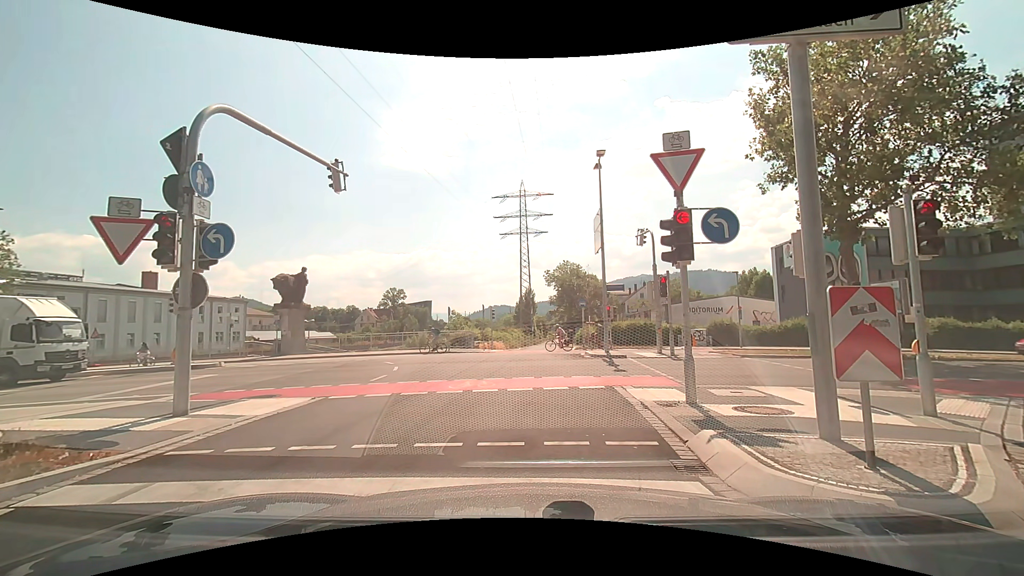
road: trunk_link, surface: asphalt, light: Day
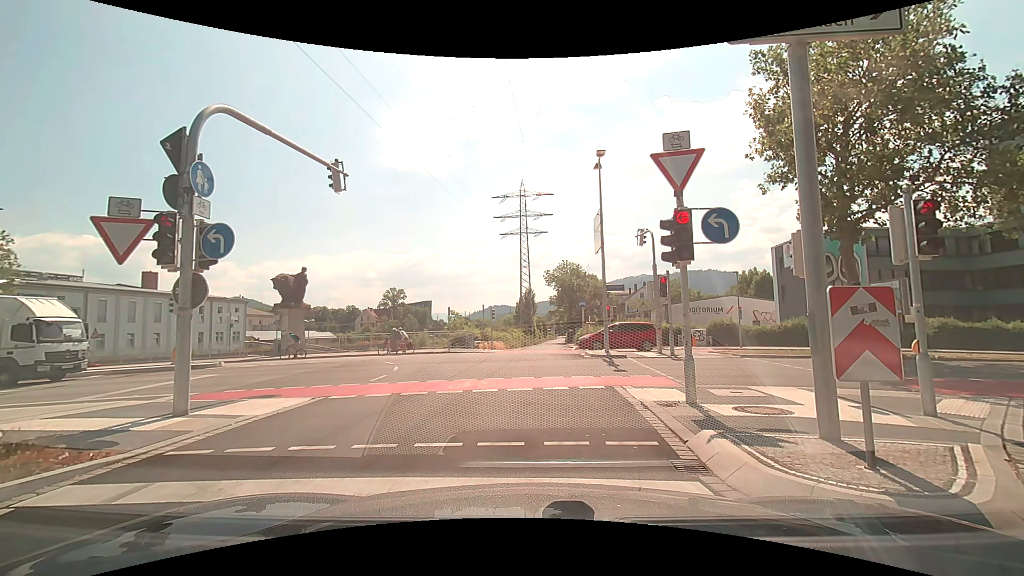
(0.0, 0.0) m; 0°
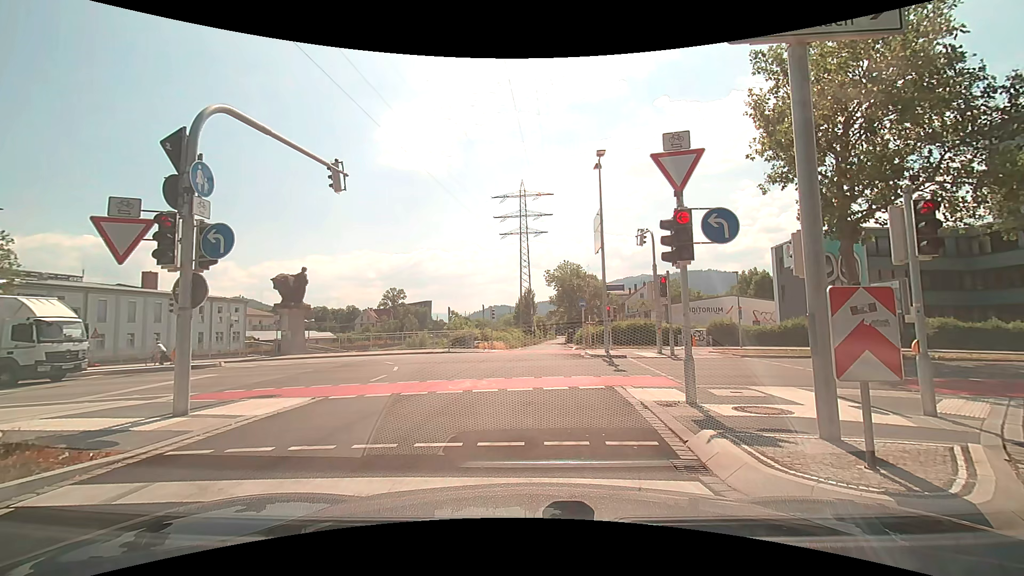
(0.0, 0.0) m; 0°
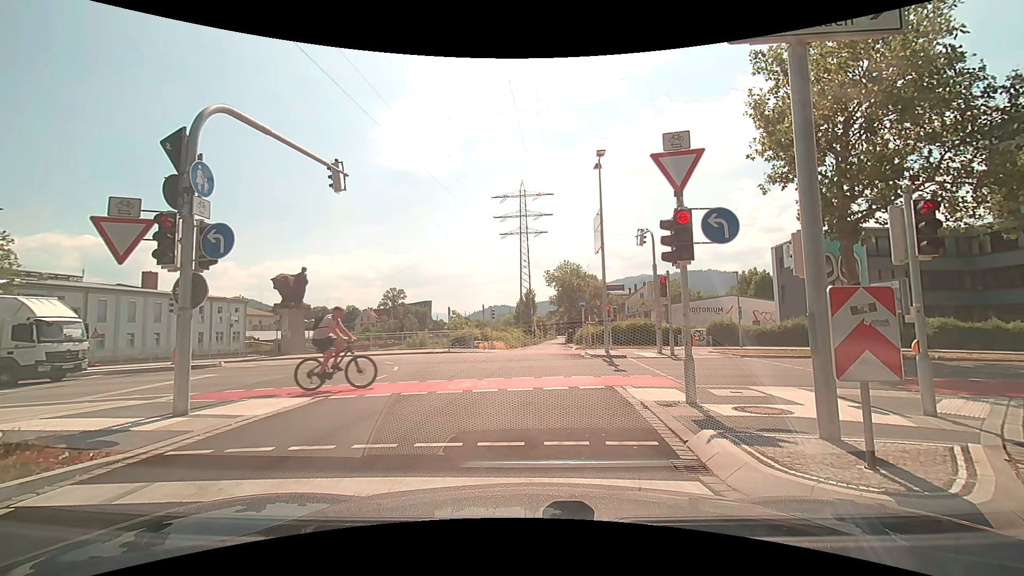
(0.0, 0.0) m; 0°
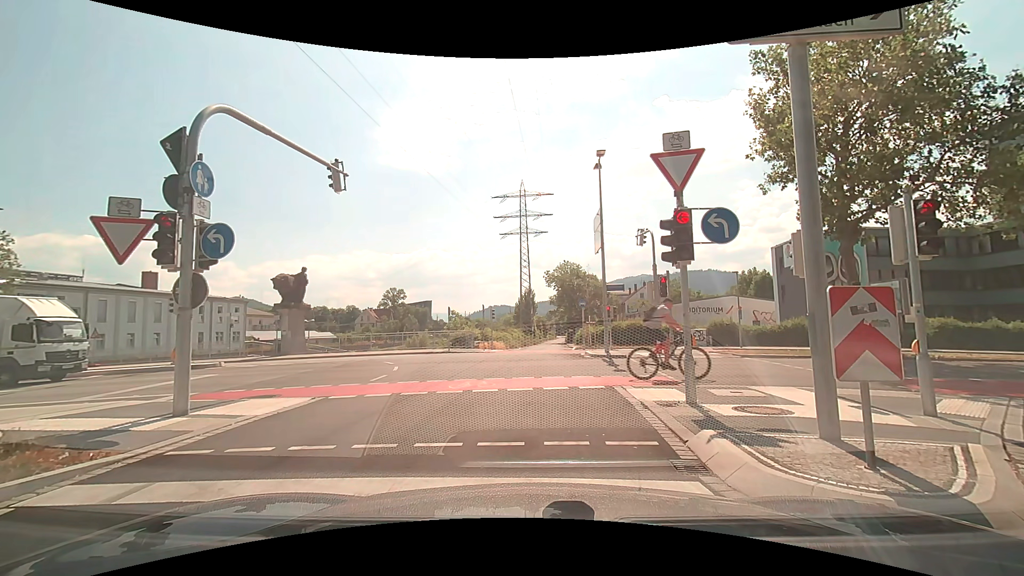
(0.0, 0.0) m; 0°
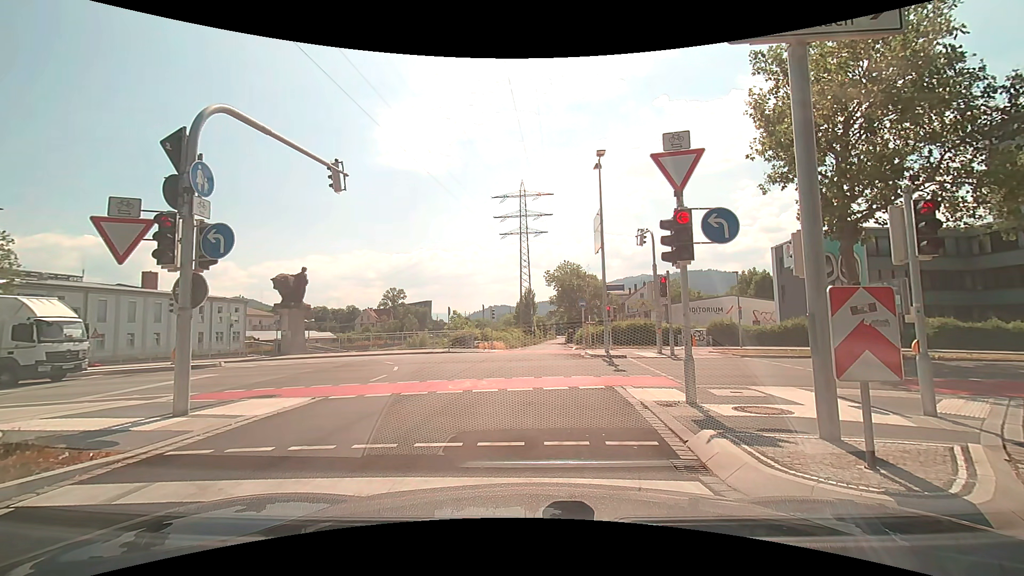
(0.0, 0.0) m; 0°
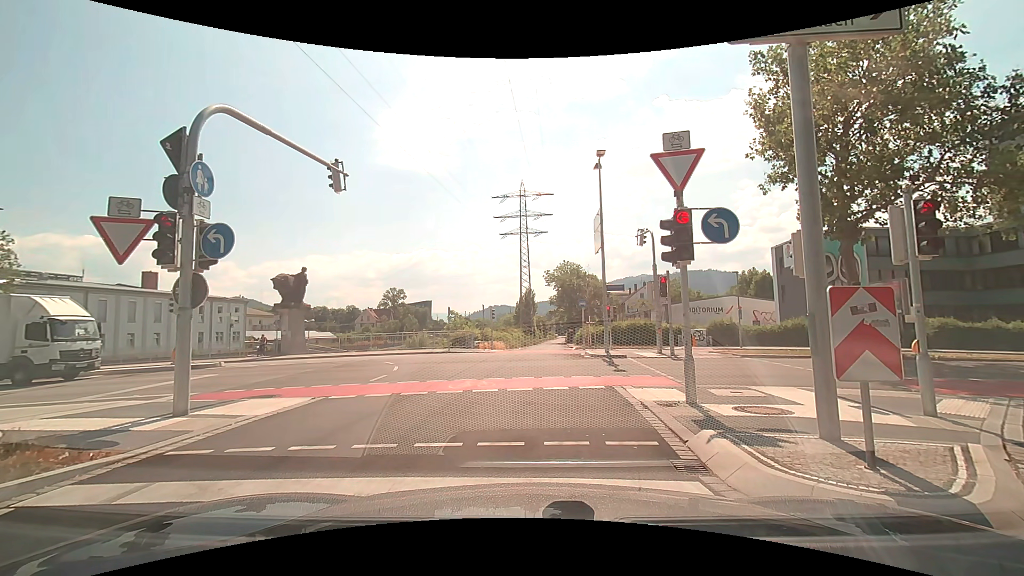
(0.0, 0.0) m; 0°
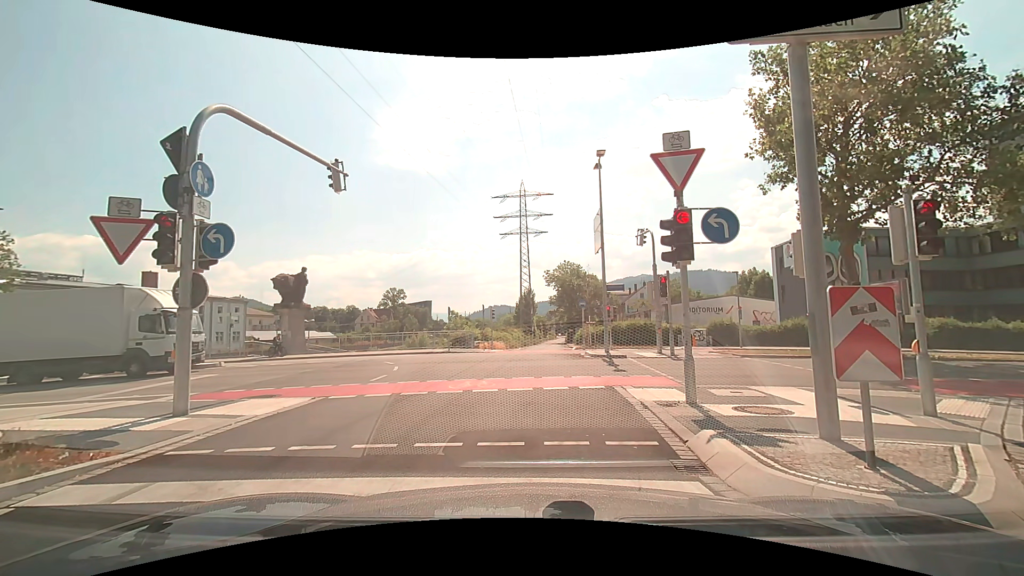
(0.0, 0.0) m; 0°
